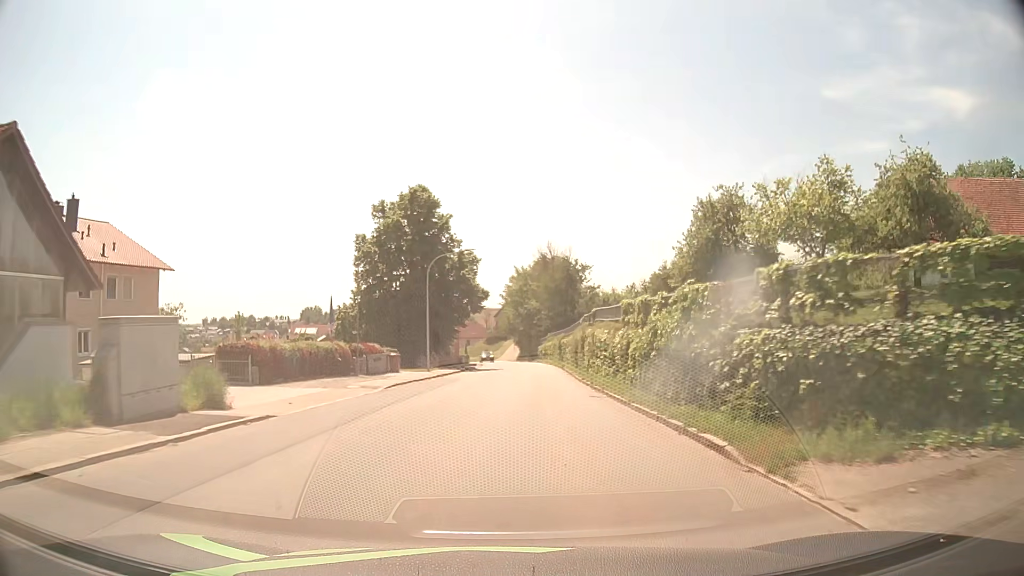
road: tertiary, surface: asphalt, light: Day
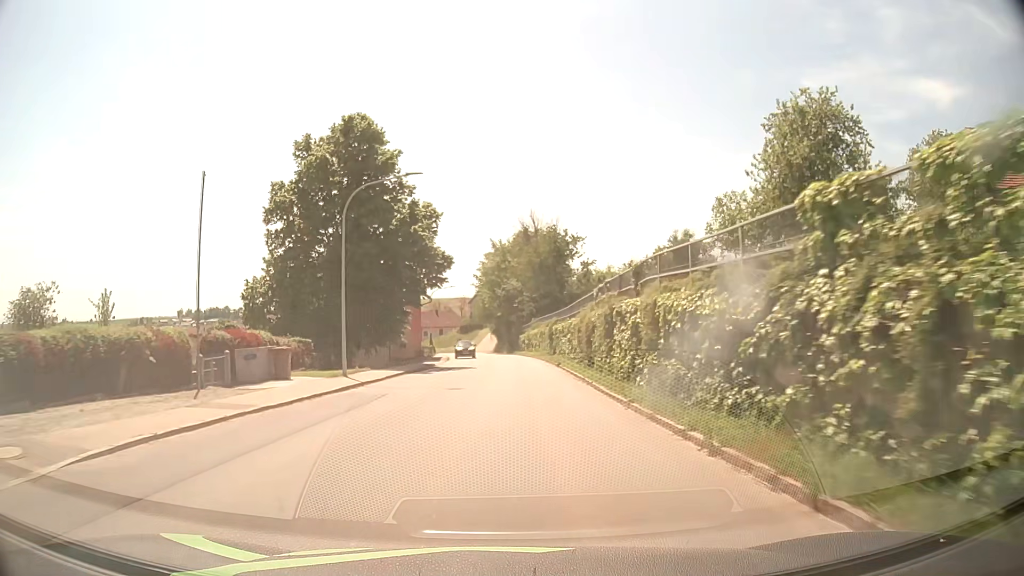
(+0.3, +16.2) m; +2°
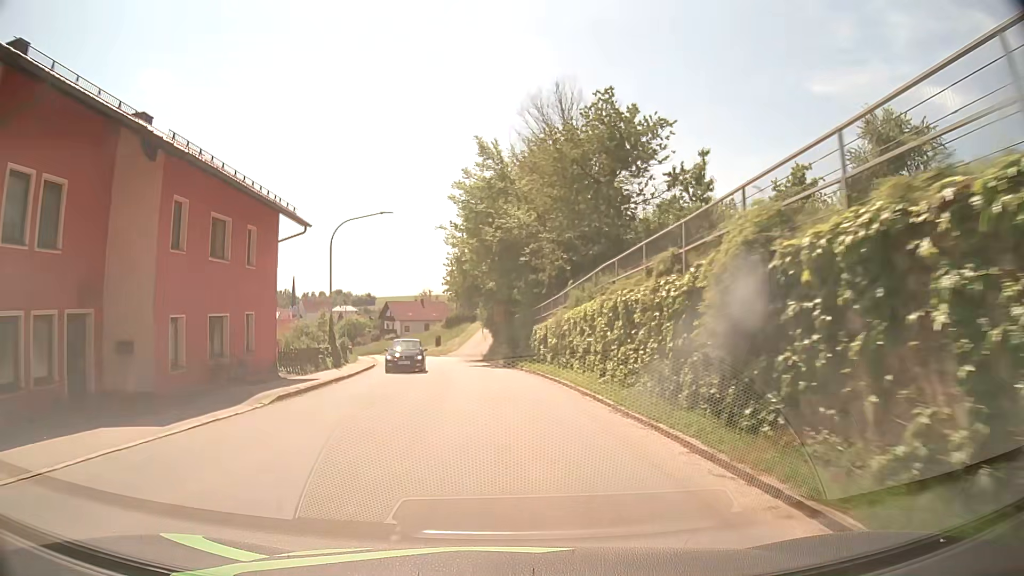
(+0.5, +40.0) m; -1°
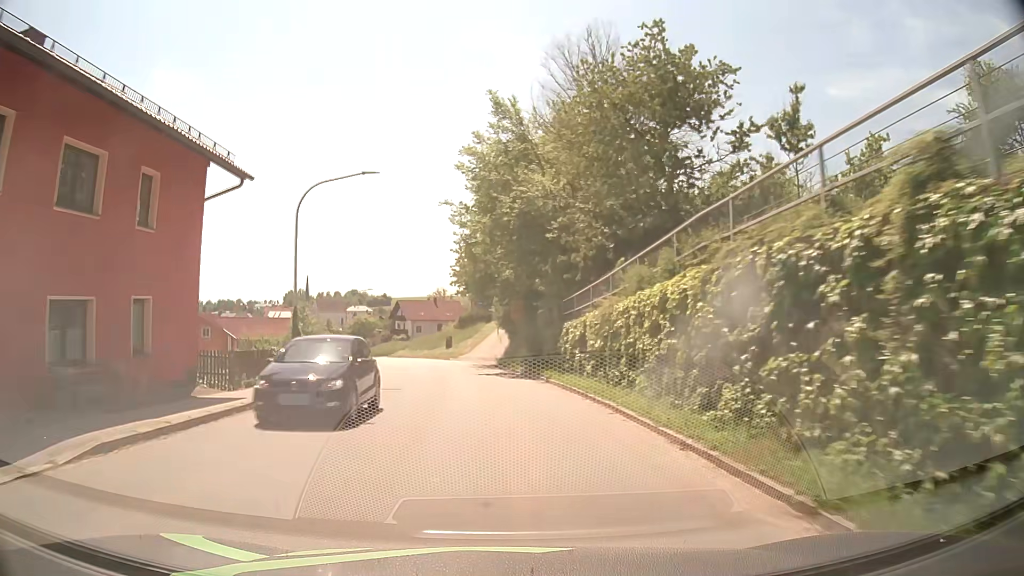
(-0.1, +7.8) m; -1°
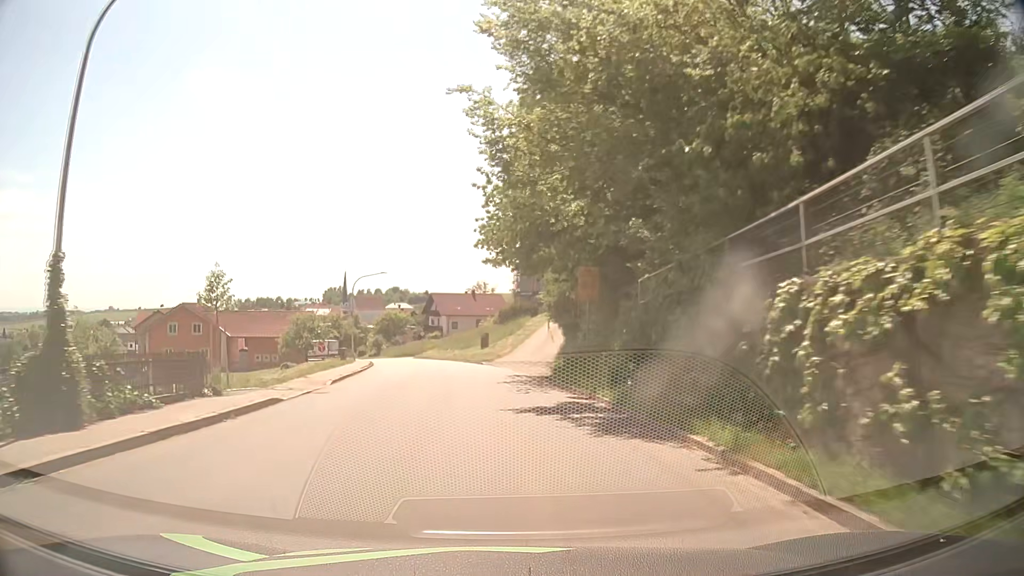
(-0.5, +15.6) m; -3°
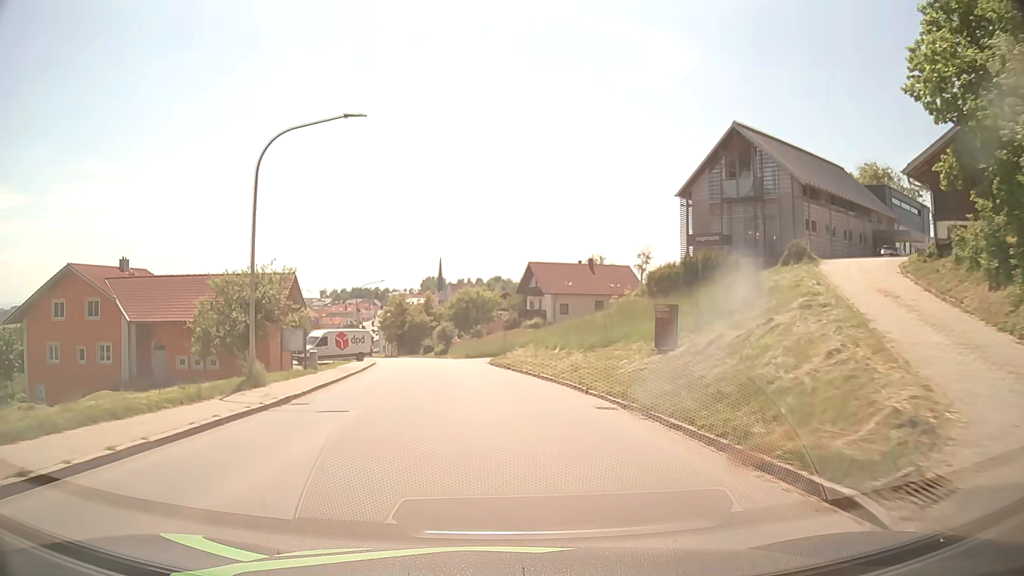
(-3.6, +38.6) m; -9°
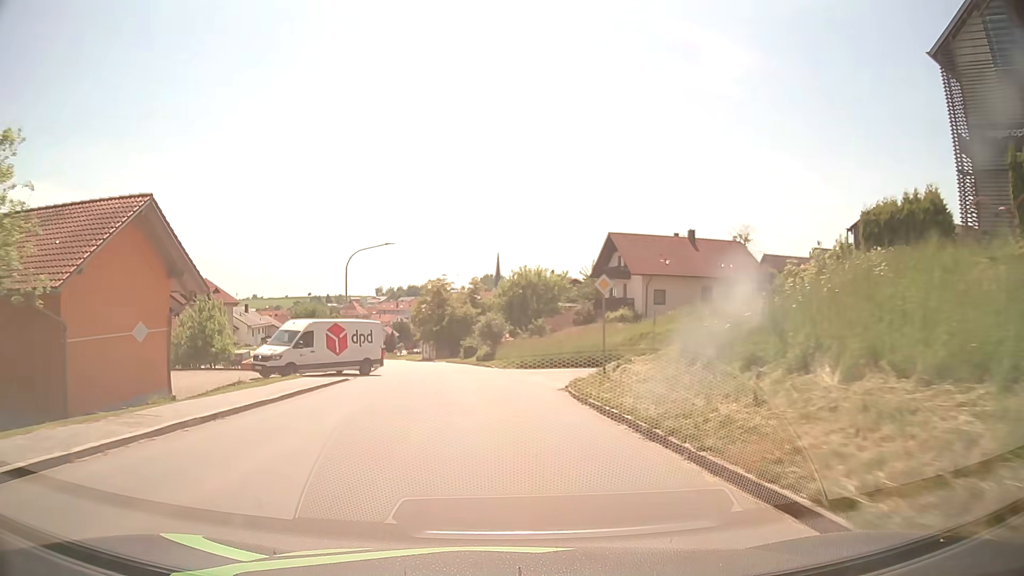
(-1.1, +23.4) m; -5°
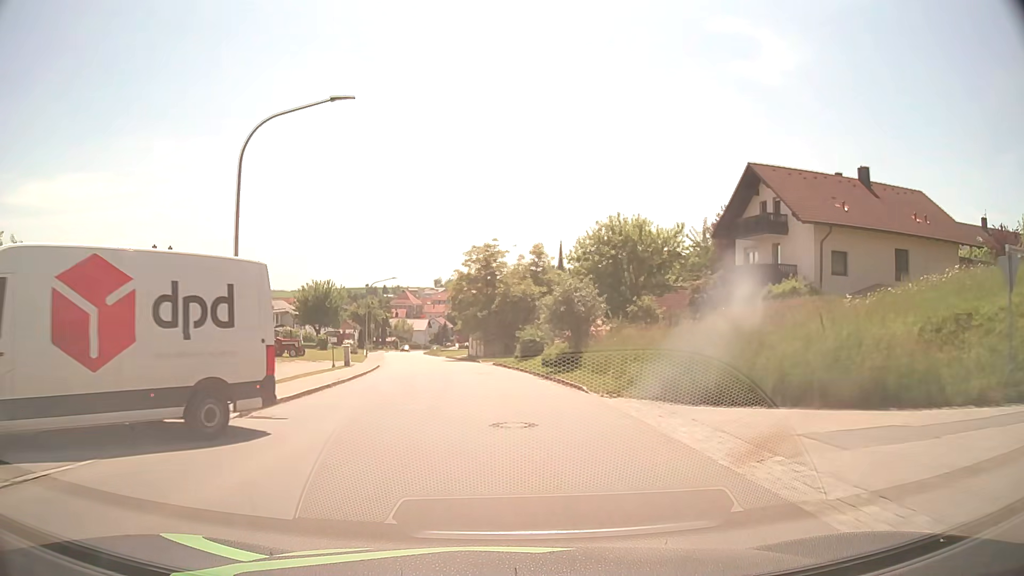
(-1.2, +23.5) m; -5°
(0, +10) (-1, +20) (-2, +30) (-3, +40) (-5, +50) (-6, +60) (-8, +69) (-10, +79) (-12, +89) (-14, +99) m
